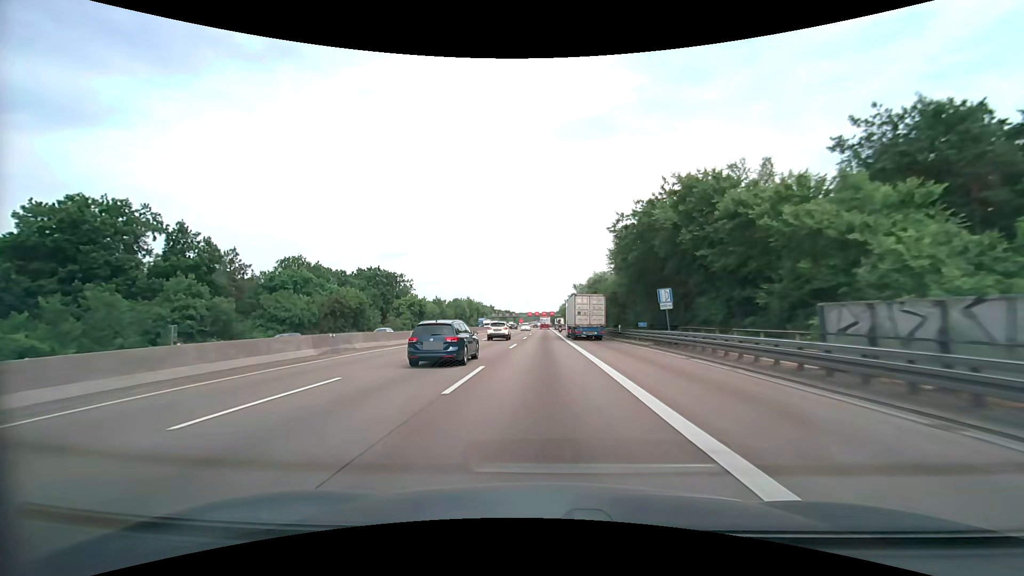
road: motorway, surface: asphalt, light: Day
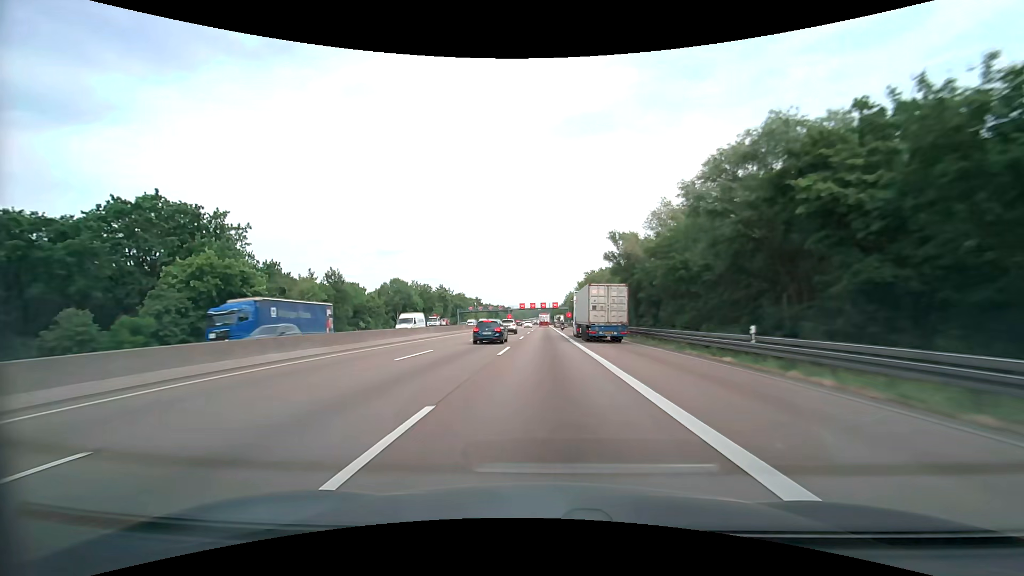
(-0.1, +79.3) m; 0°
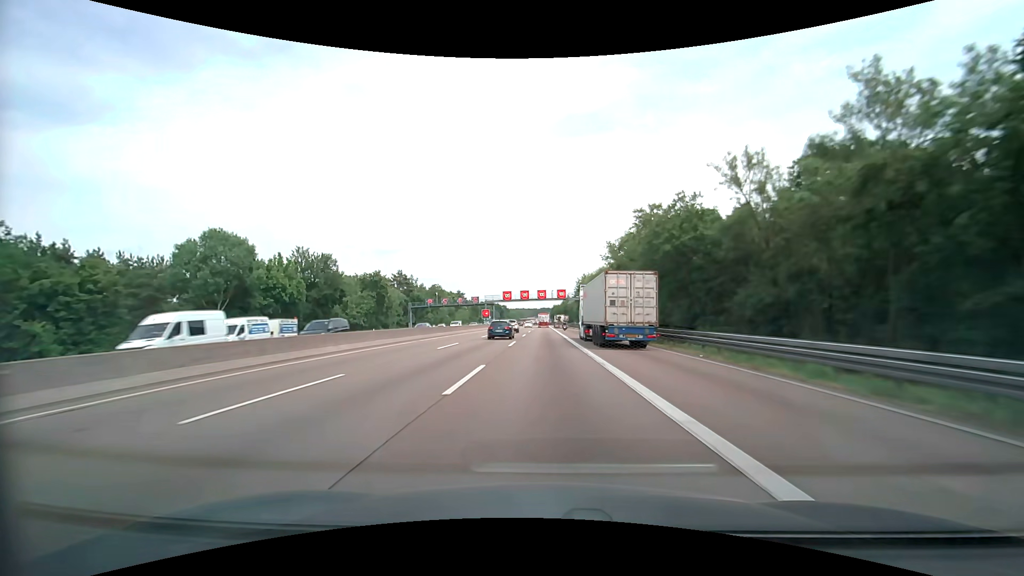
(-0.1, +64.4) m; 0°
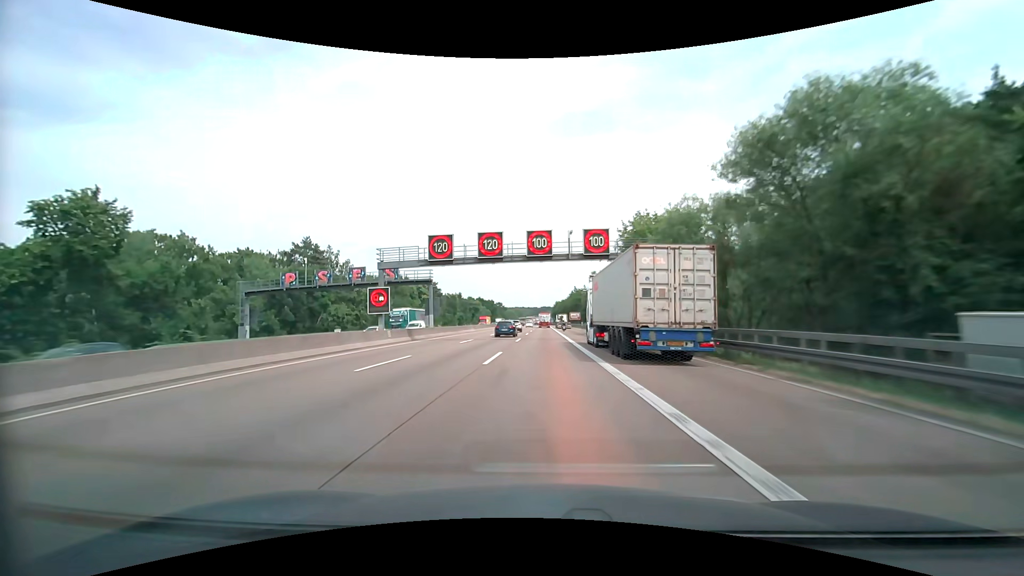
(0.0, +65.0) m; 0°
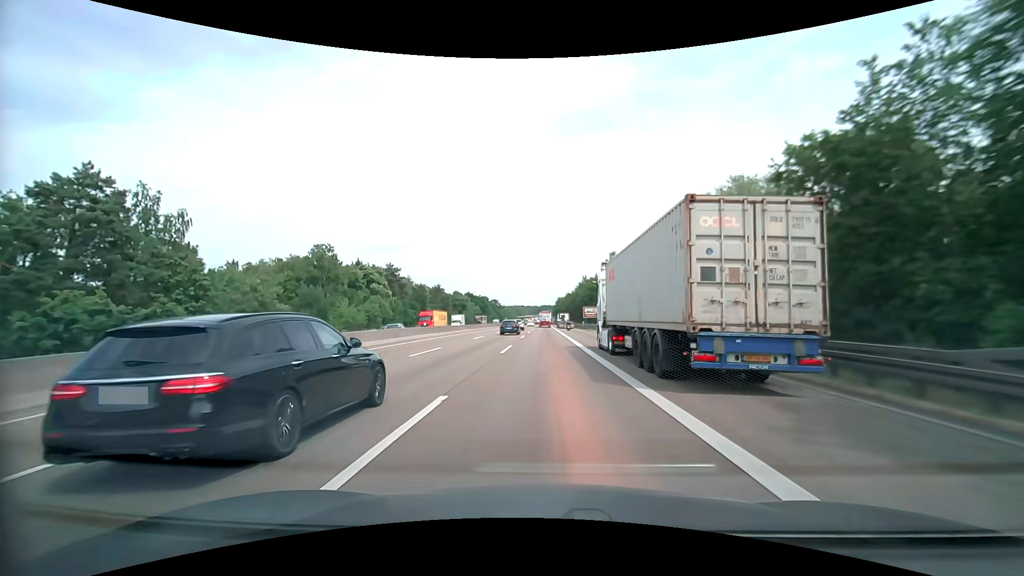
(0.0, +48.5) m; 0°
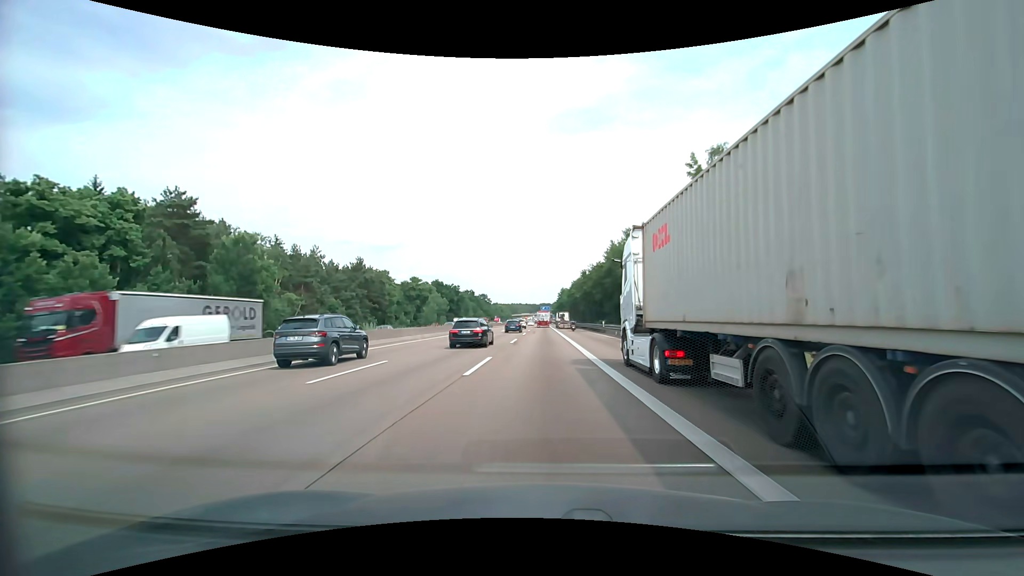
(+0.6, +80.4) m; 0°
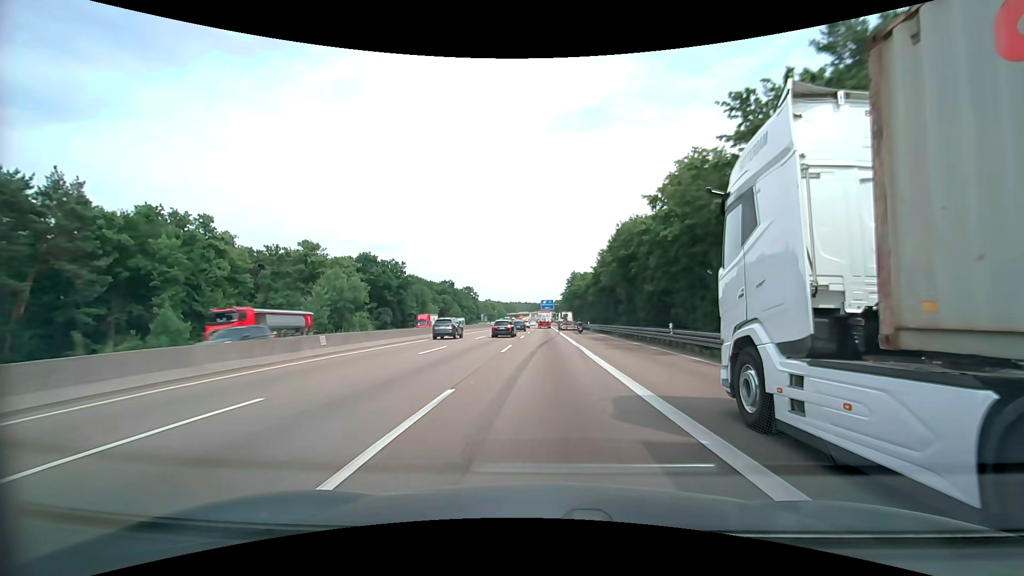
(-0.2, +79.4) m; 0°
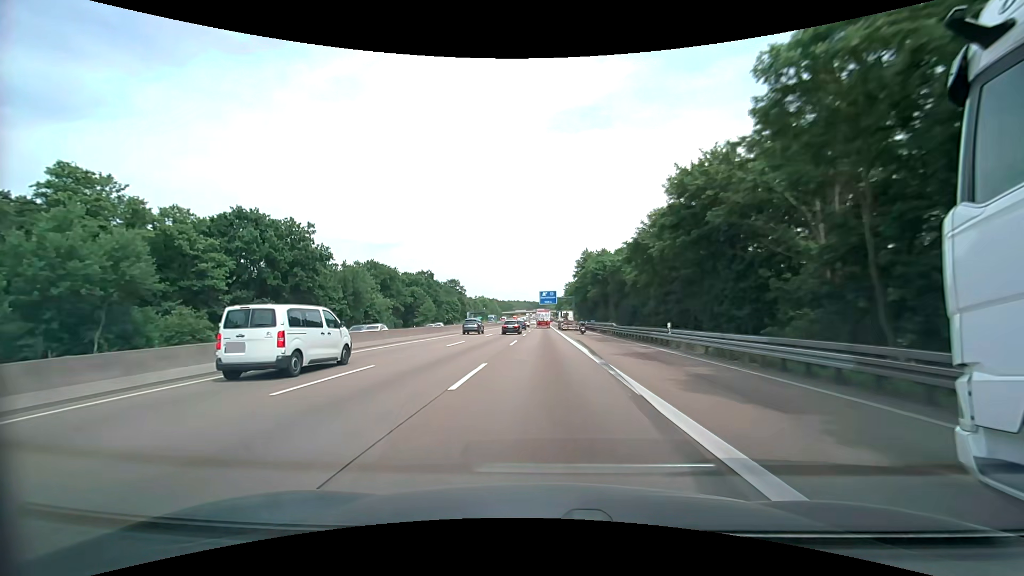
(+0.1, +47.6) m; 0°
(0, +10) (0, +20) (0, +30) (0, +40) (0, +50) (0, +60) (0, +70) (0, +80) (0, +90) (0, +100) m
